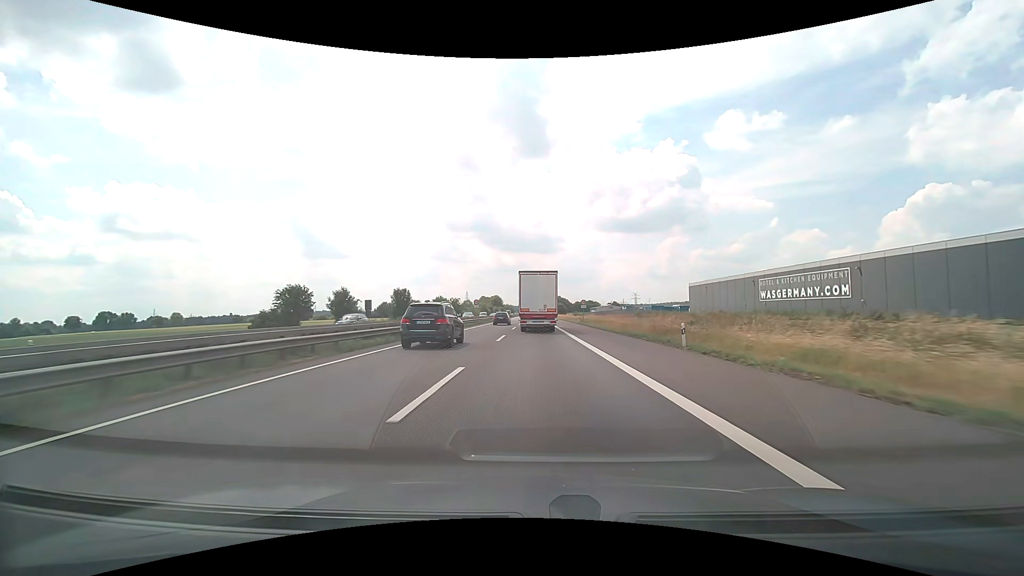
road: motorway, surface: asphalt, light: Day
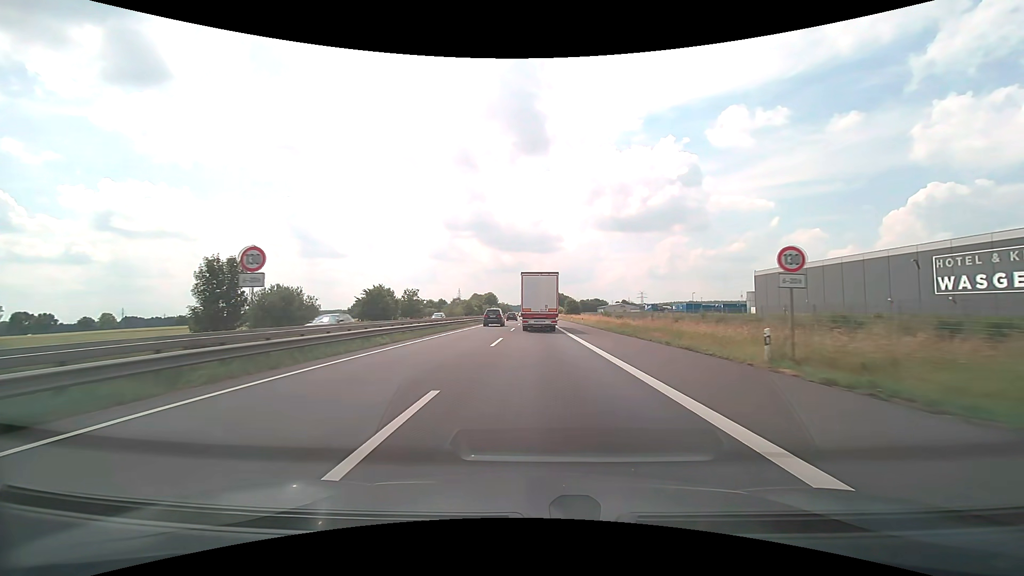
(-0.1, +57.0) m; 0°
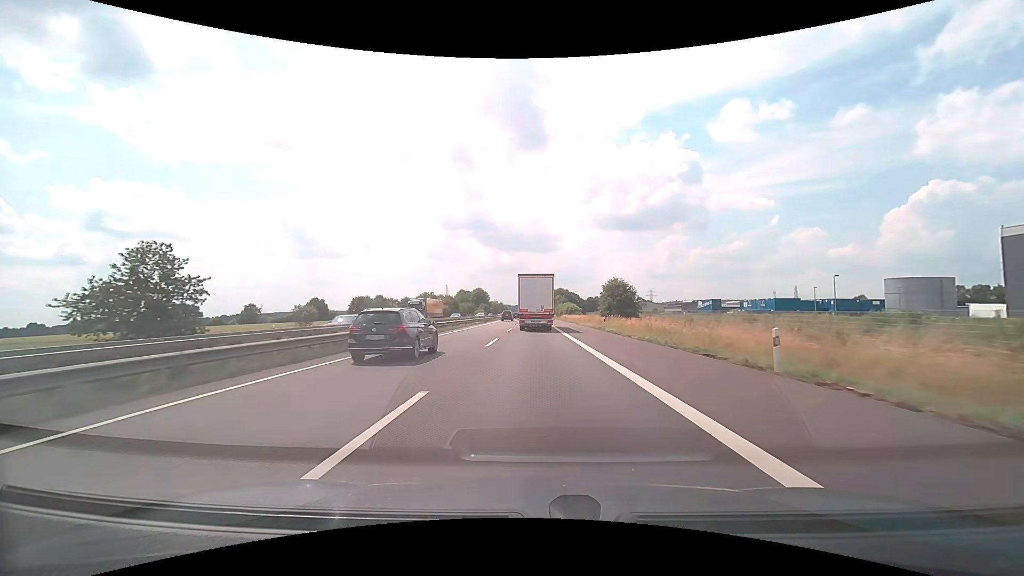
(+0.1, +71.1) m; 0°
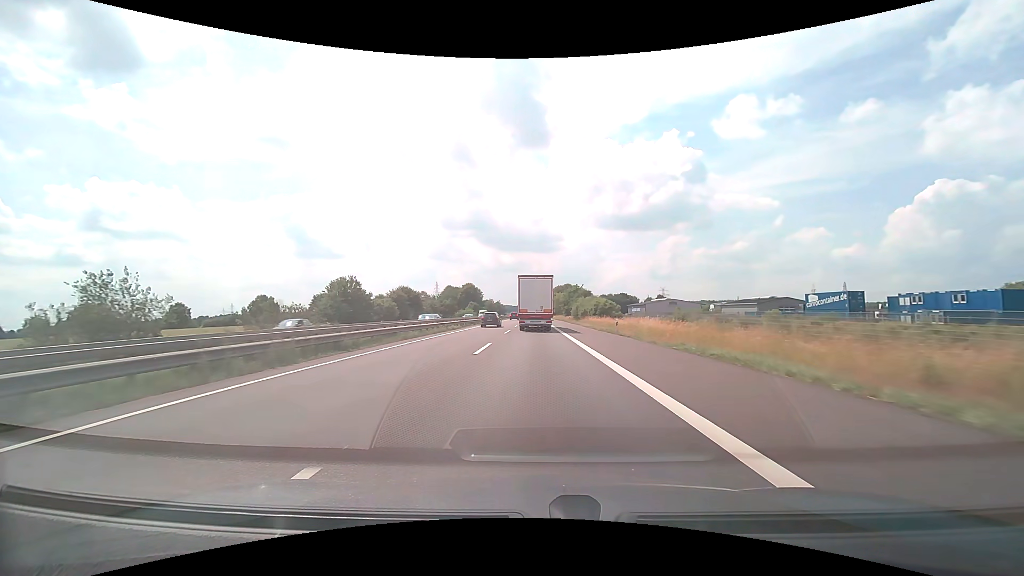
(-0.1, +57.5) m; 0°
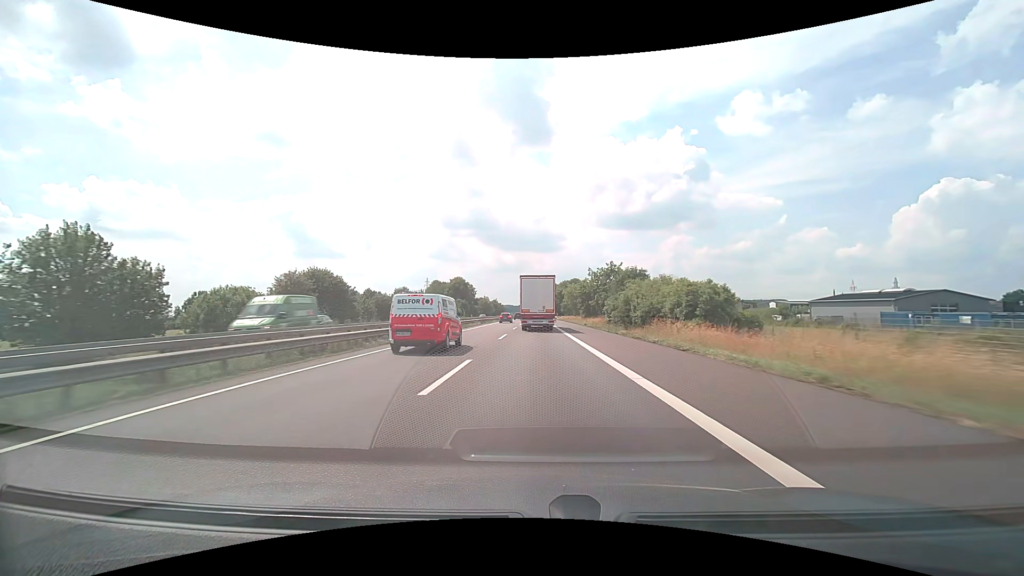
(-0.2, +43.5) m; 0°
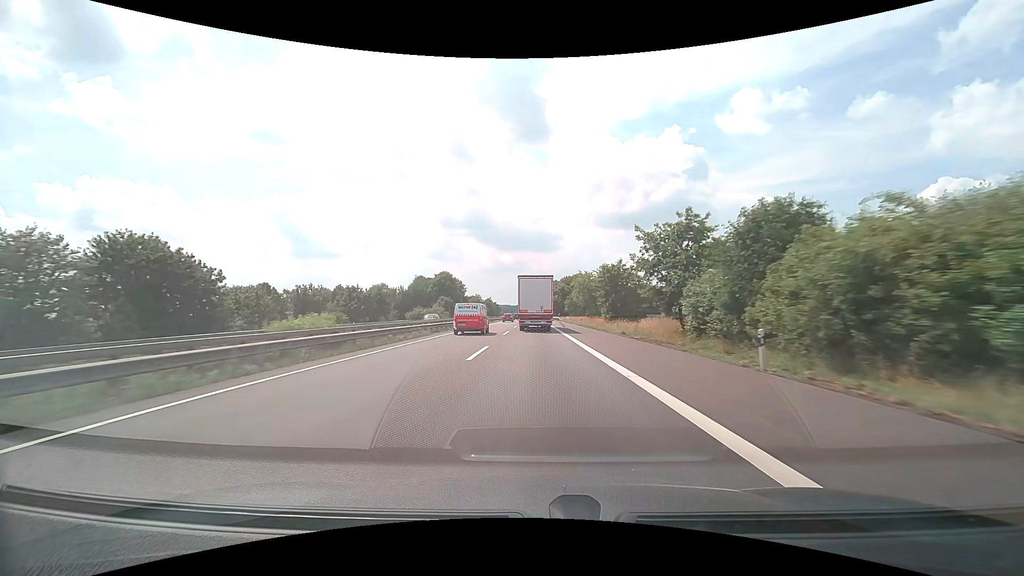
(+0.1, +29.2) m; 0°
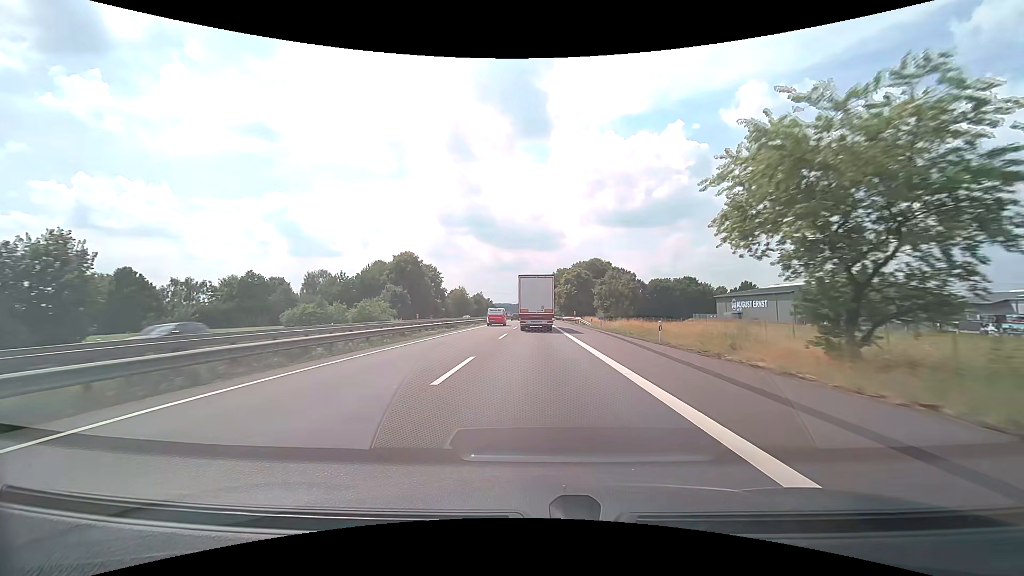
(-0.1, +58.6) m; 0°
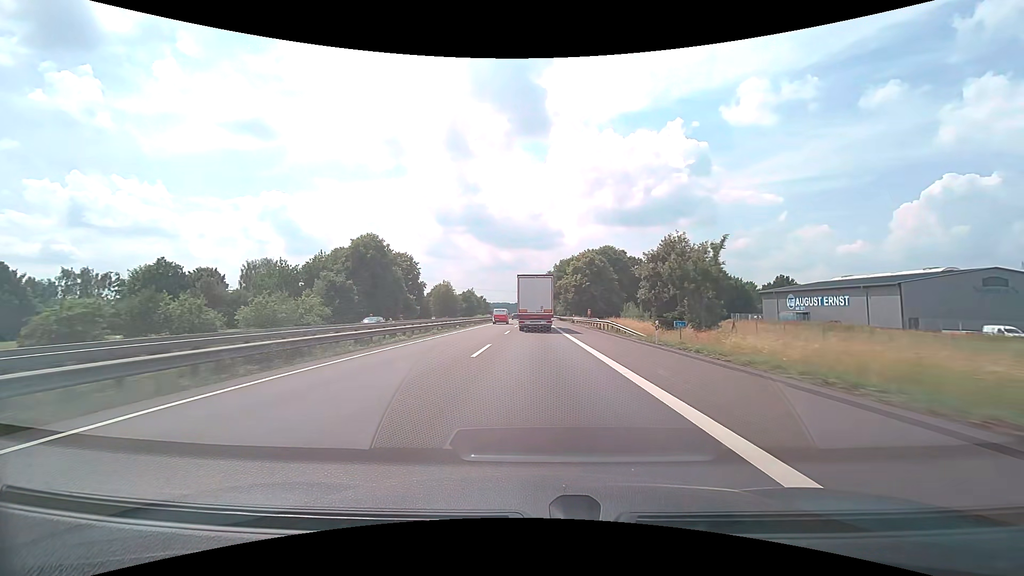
(0.0, +29.4) m; 0°
(0, +10) (0, +20) (0, +30) (0, +40) (0, +50) (0, +60) (0, +70) (0, +80) (0, +90) (0, +100) m
